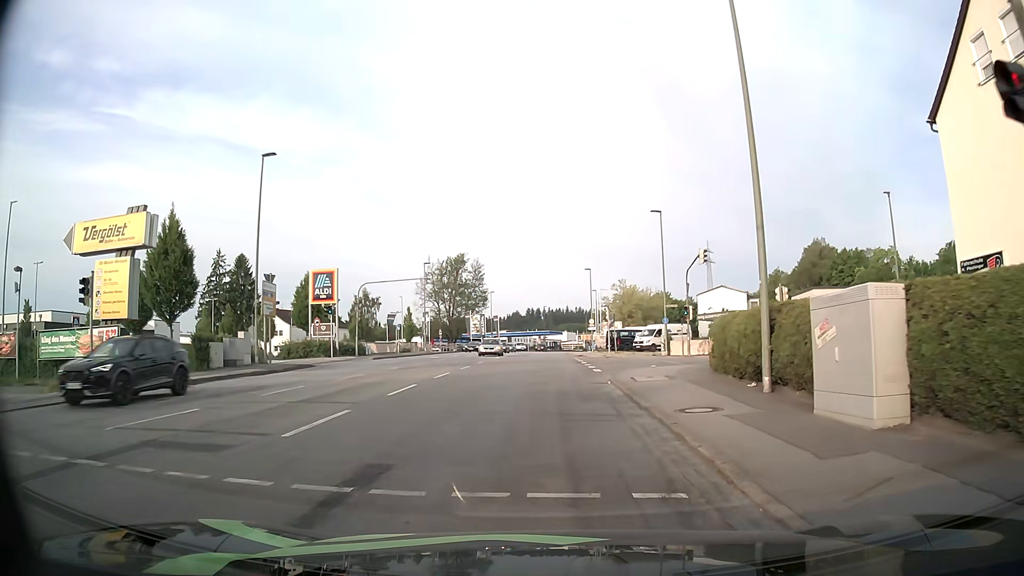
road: tertiary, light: Day
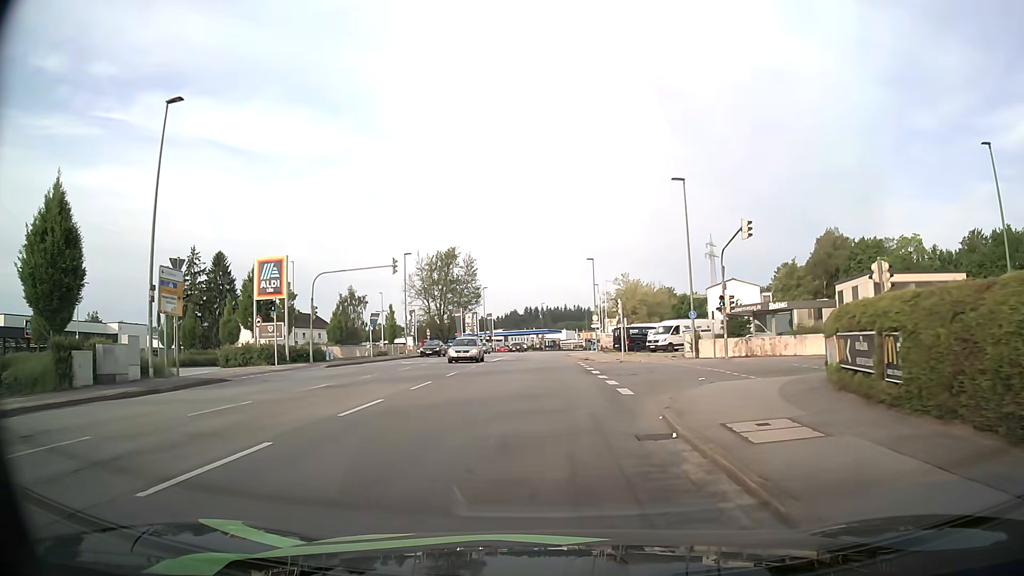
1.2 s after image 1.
(-0.1, +9.5) m; 0°
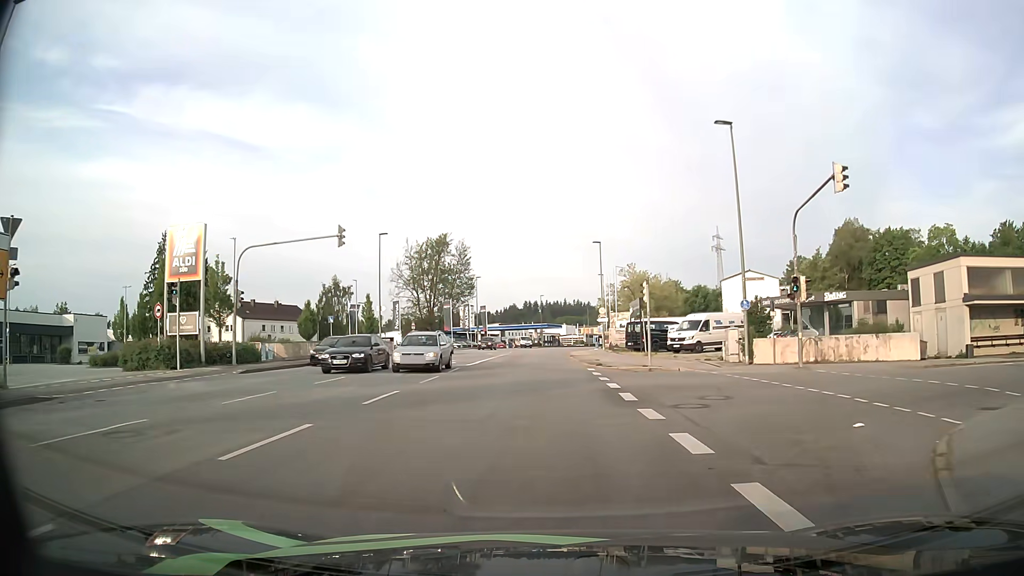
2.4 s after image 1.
(0.0, +10.4) m; 0°
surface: asphalt
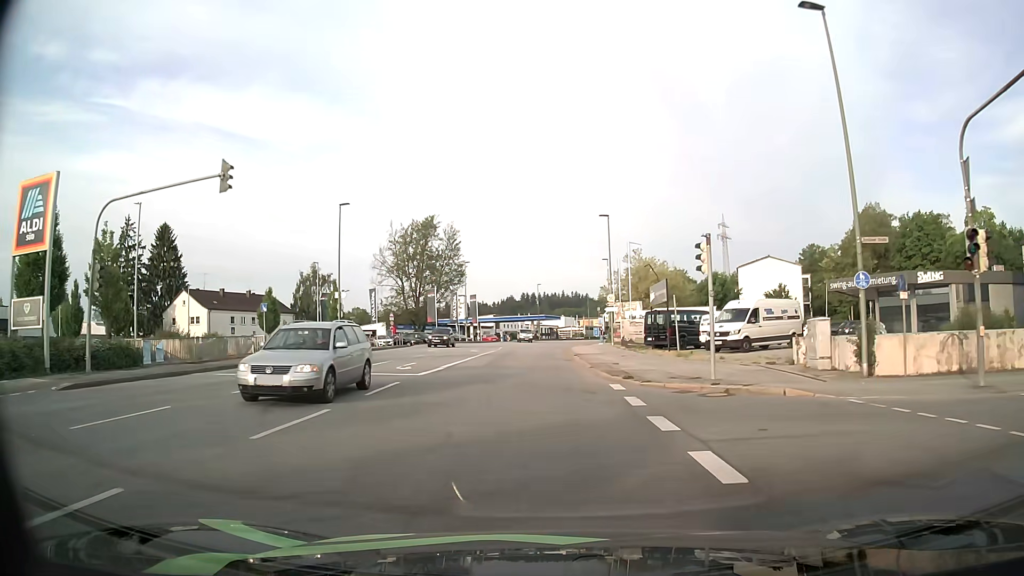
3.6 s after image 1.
(0.0, +11.0) m; 0°
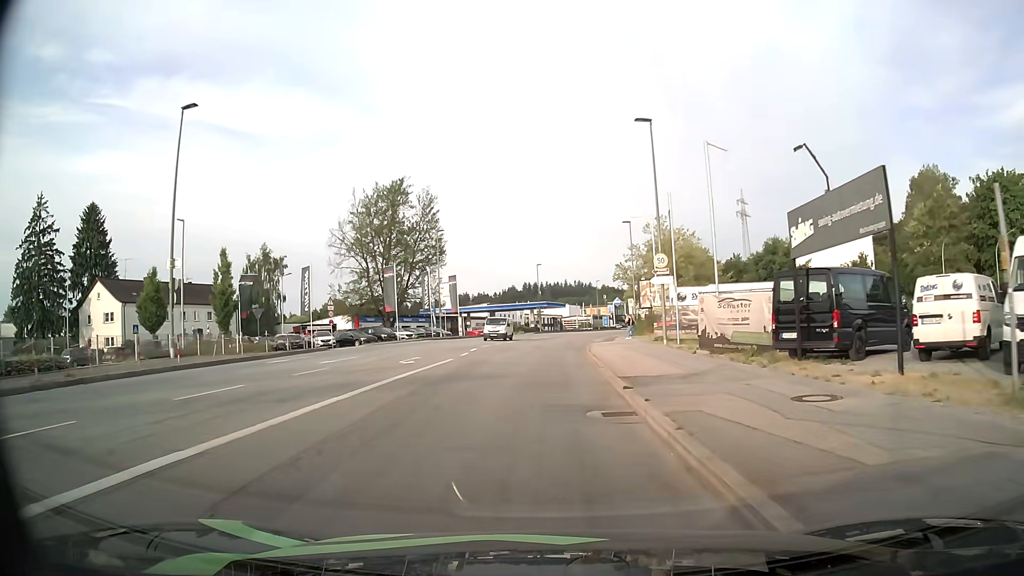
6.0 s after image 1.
(0.0, +22.6) m; 0°
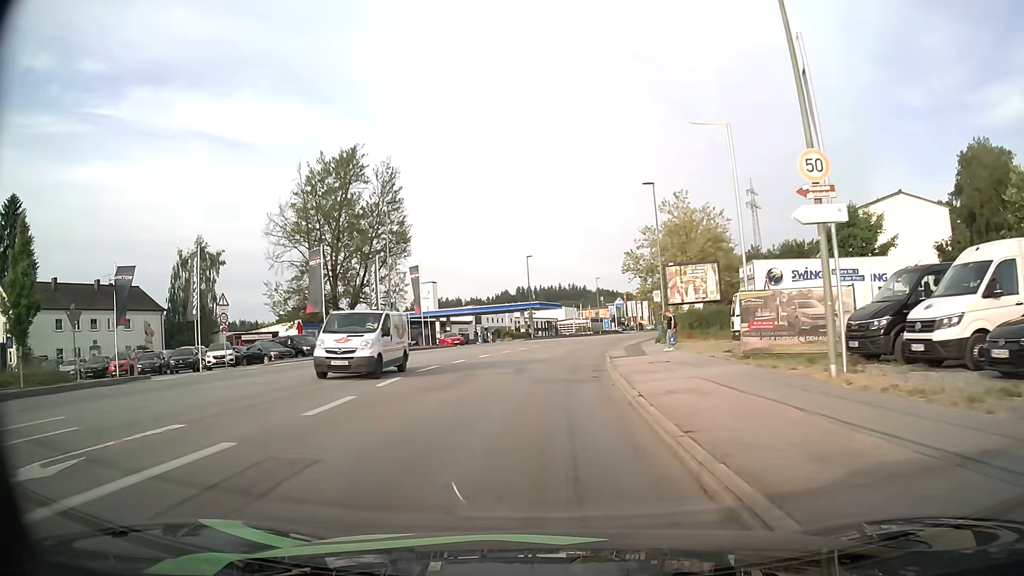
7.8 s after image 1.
(0.0, +18.3) m; +1°
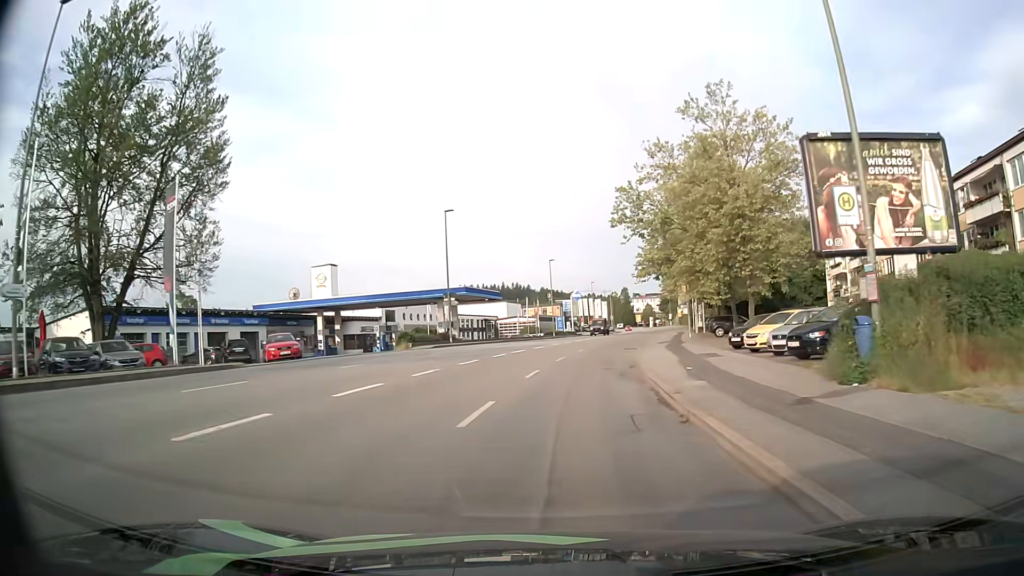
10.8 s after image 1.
(+0.6, +32.8) m; +4°
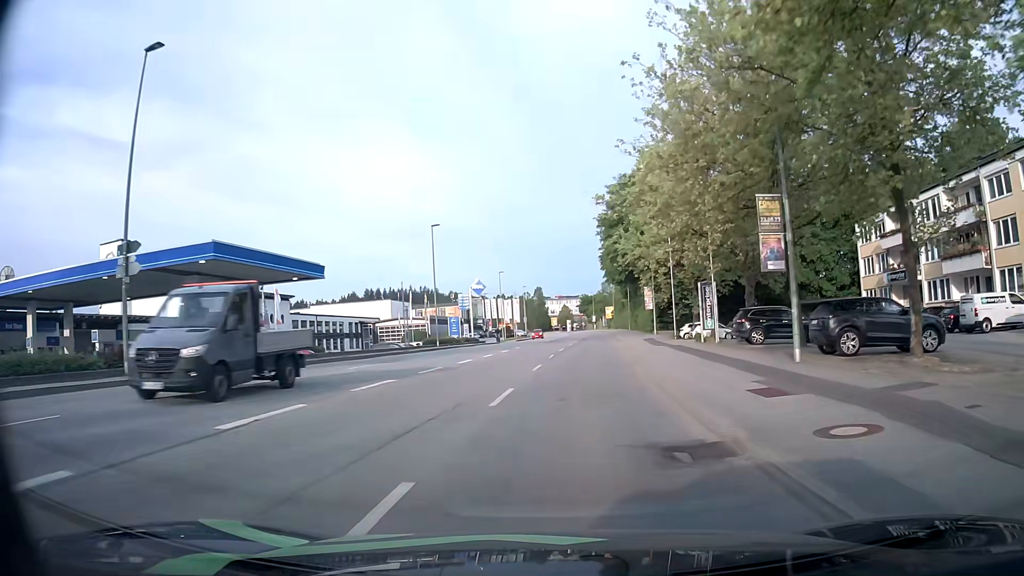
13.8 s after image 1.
(+2.3, +33.6) m; +8°
(0, +10) (+1, +20) (+2, +30) (+2, +40) (+3, +50) (+4, +60) (+5, +70) (+5, +80) (+6, +90) (+7, +100) m
